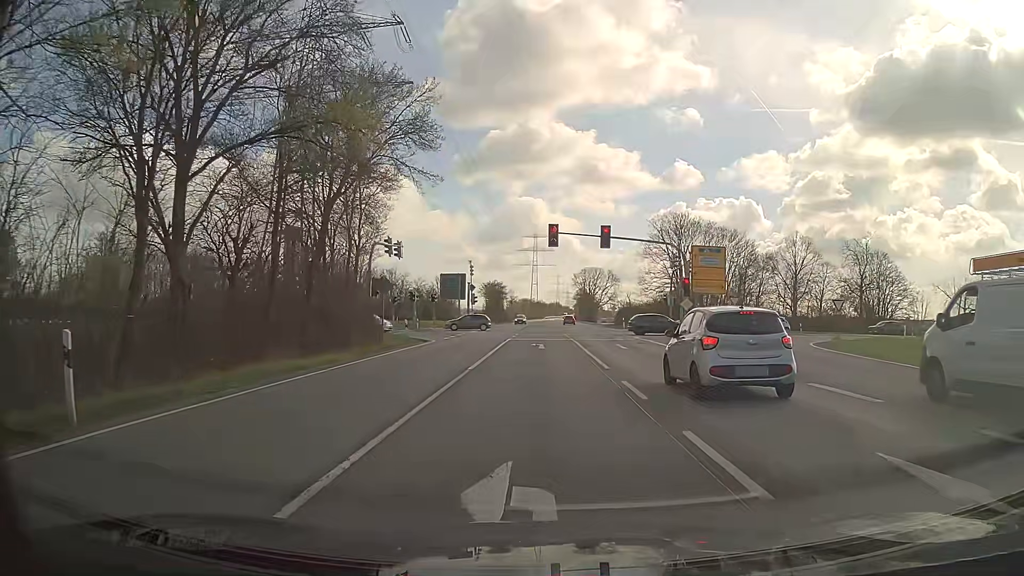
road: secondary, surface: asphalt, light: Day
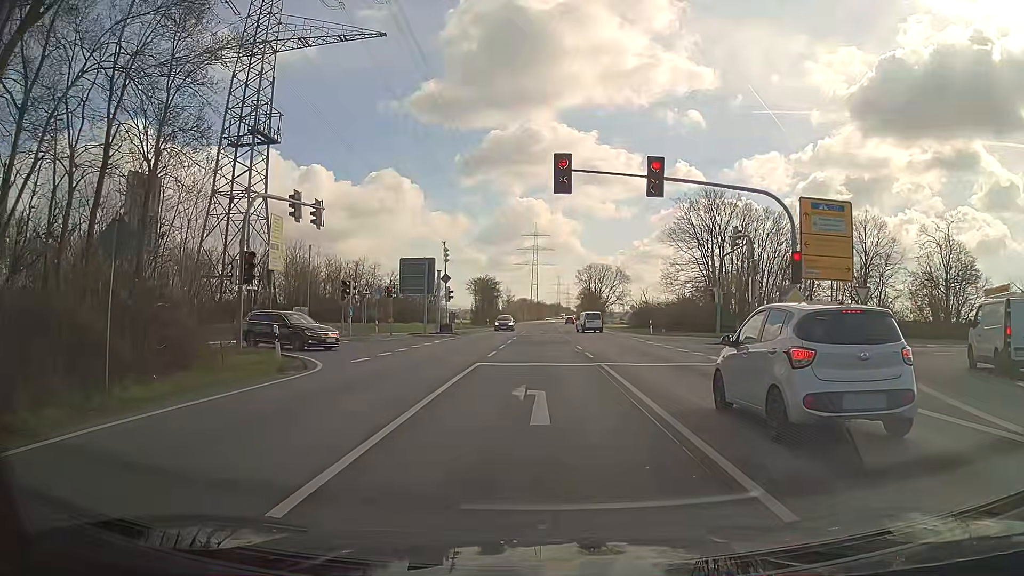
(0.0, +17.9) m; 0°
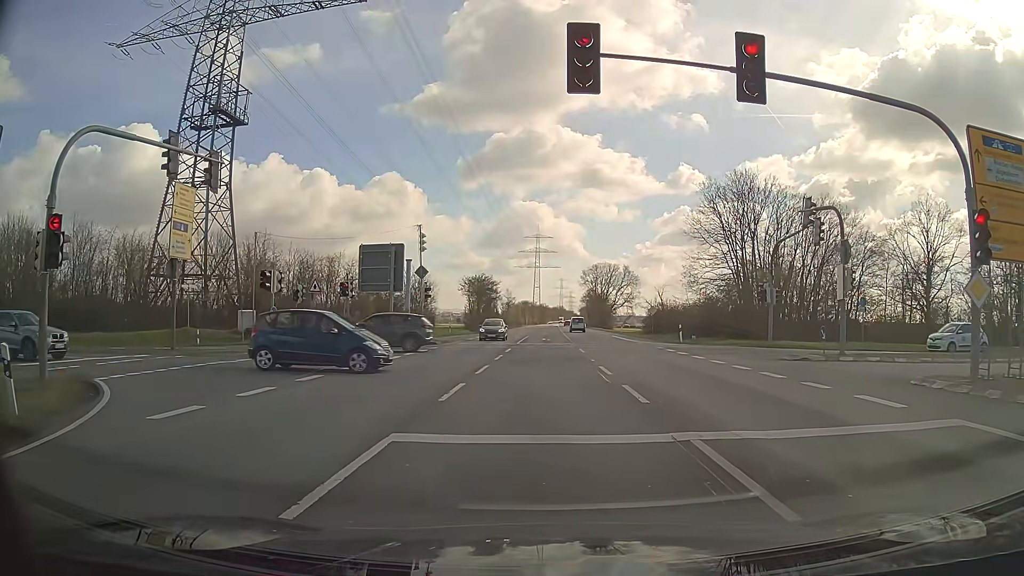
(0.0, +10.7) m; +1°
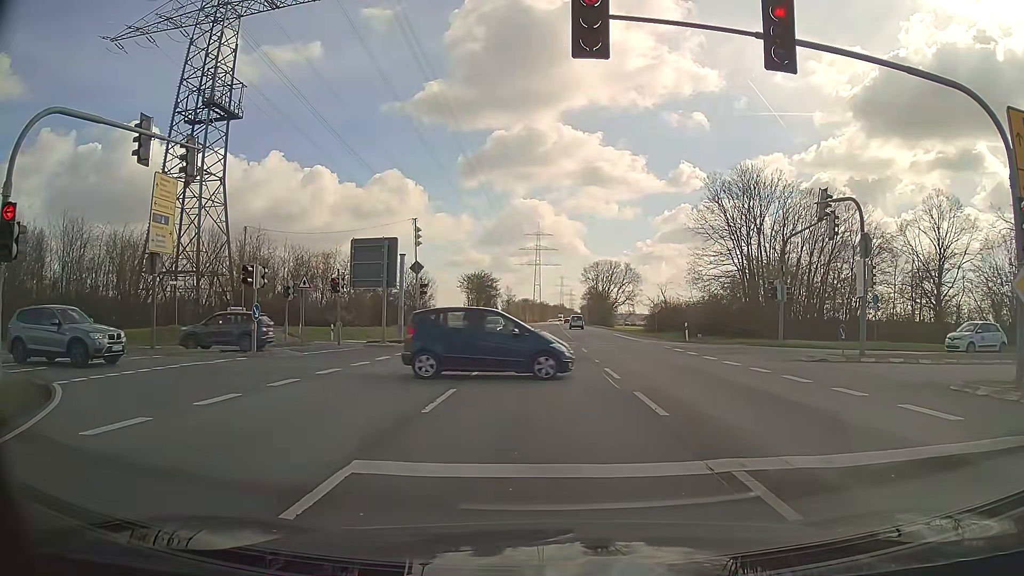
(0.0, +1.6) m; -1°
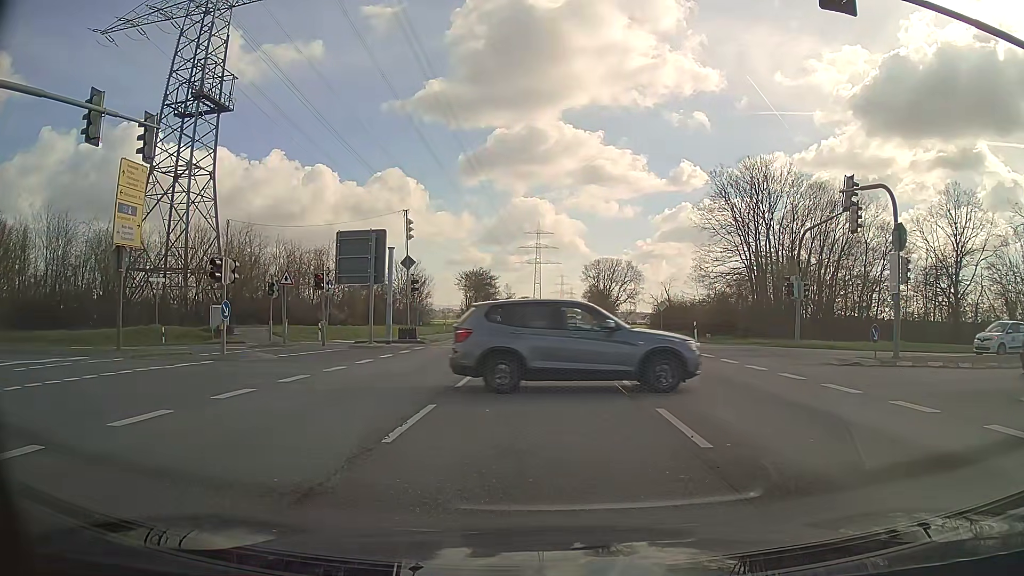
(0.0, +2.2) m; 0°
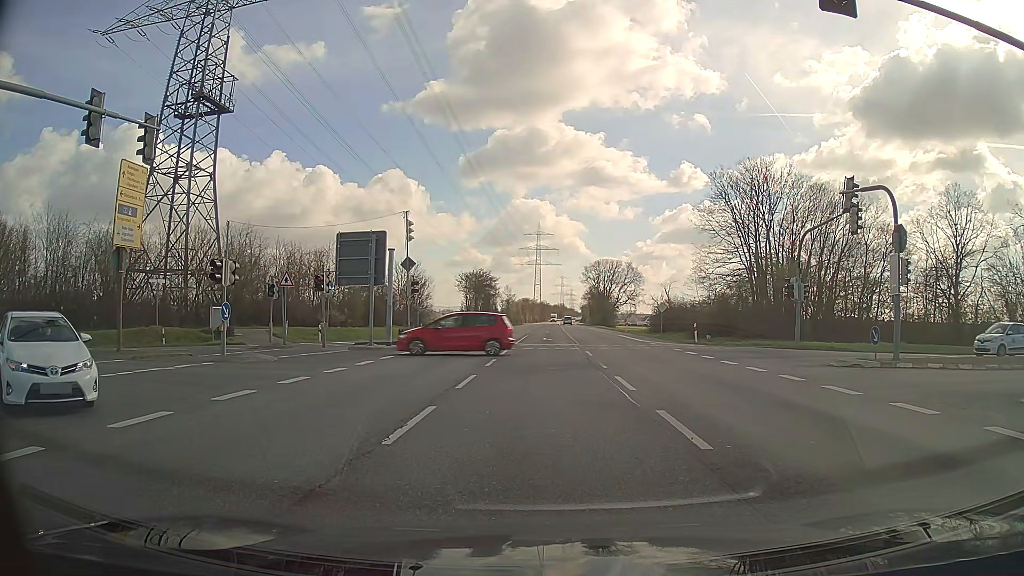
(0.0, +0.1) m; 0°
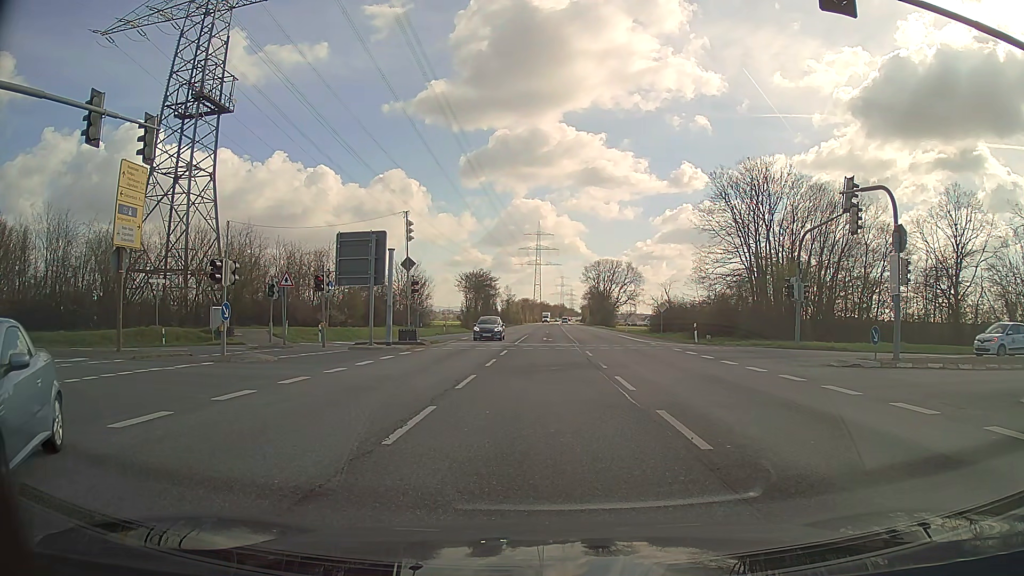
(0.0, 0.0) m; 0°
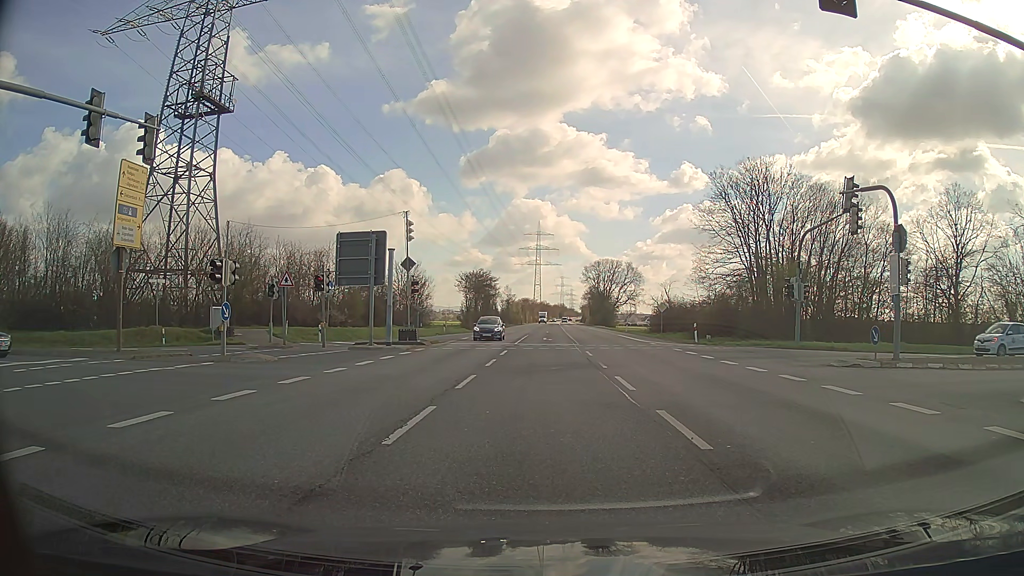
(0.0, 0.0) m; 0°
